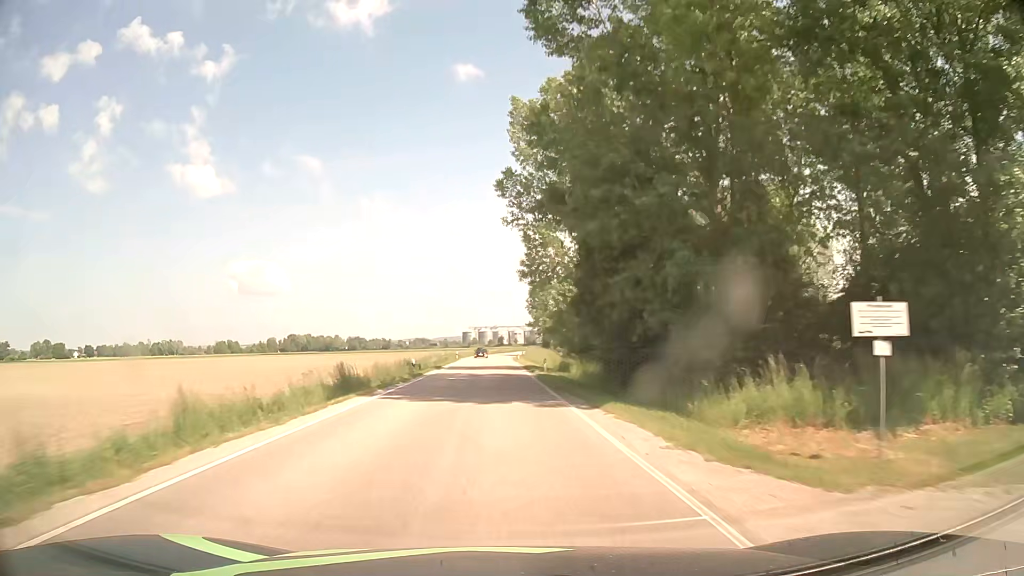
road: secondary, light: Day
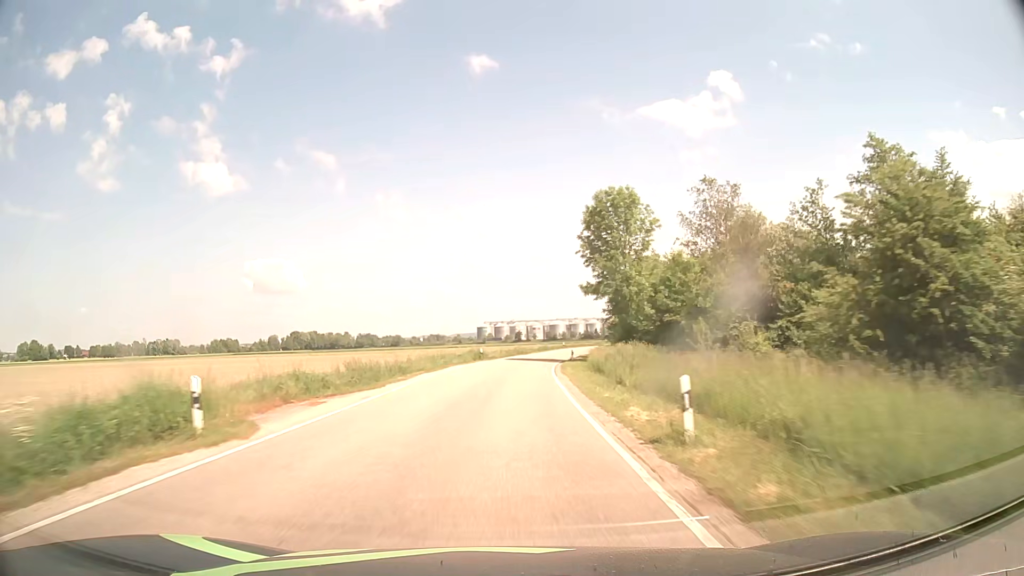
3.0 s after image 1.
(-0.9, +66.6) m; -1°
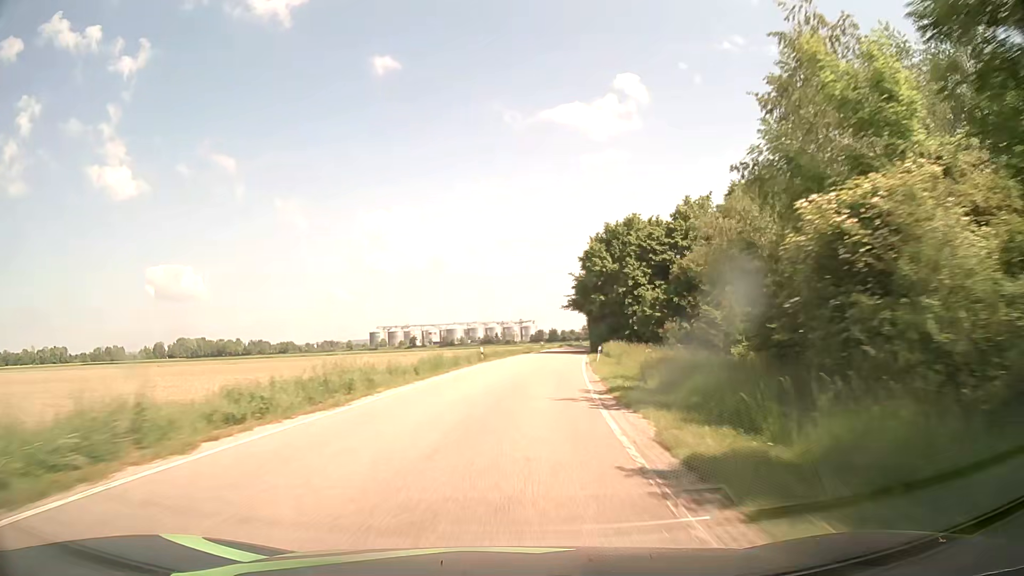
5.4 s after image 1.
(+3.1, +55.1) m; +8°
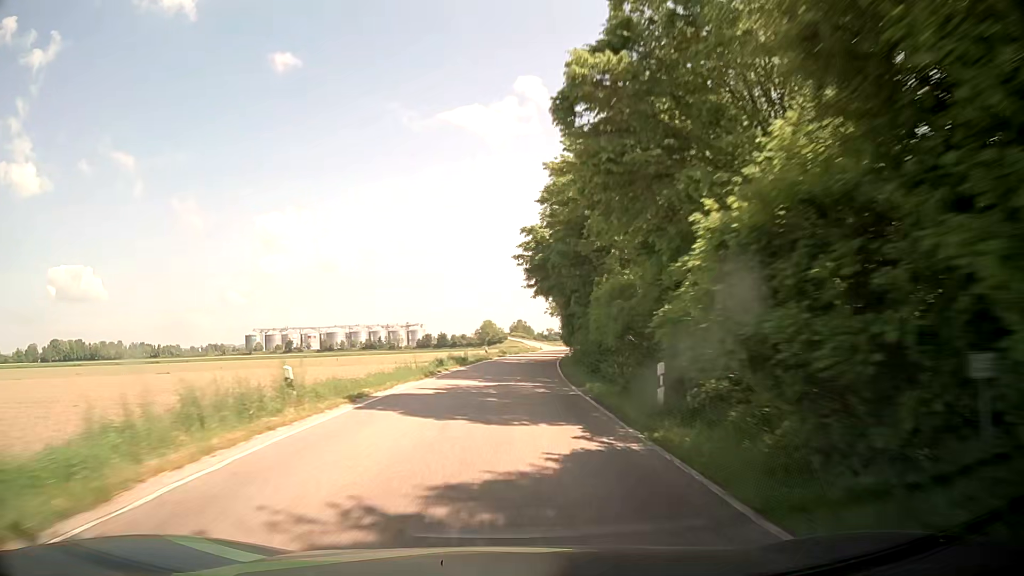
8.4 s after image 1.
(+6.5, +69.6) m; +9°
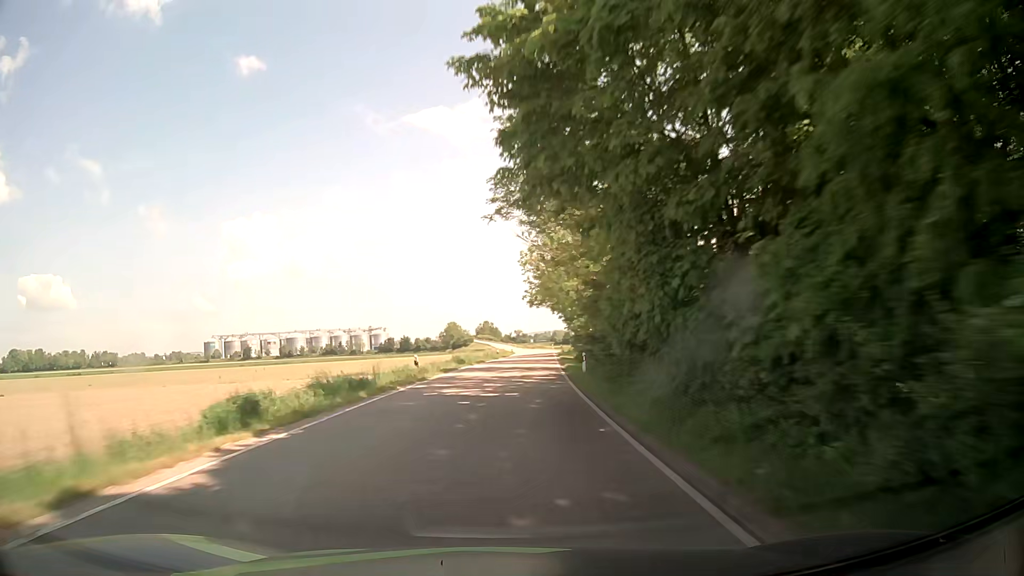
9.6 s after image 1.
(+0.7, +28.2) m; +3°
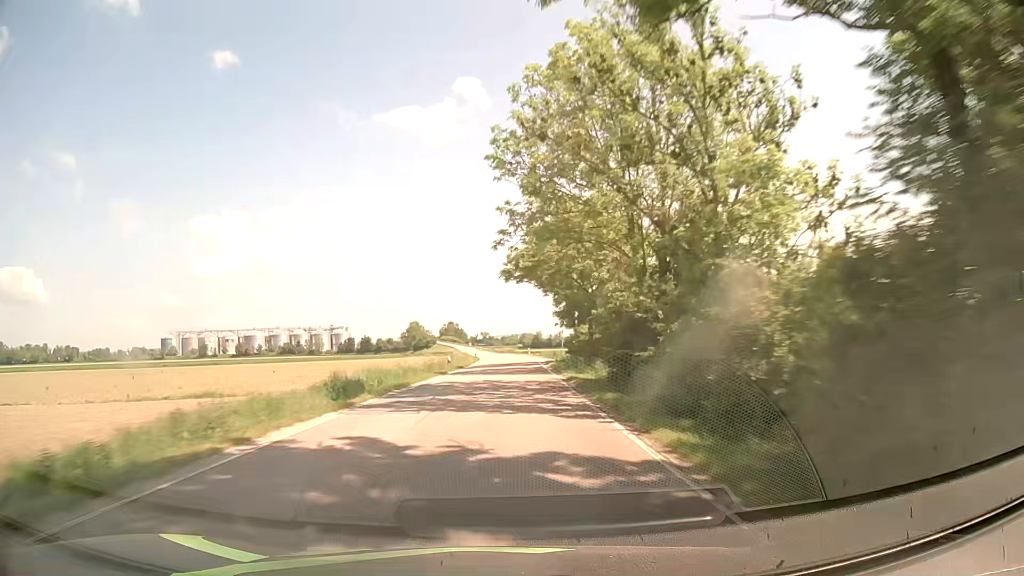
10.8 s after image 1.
(+0.6, +28.3) m; +3°
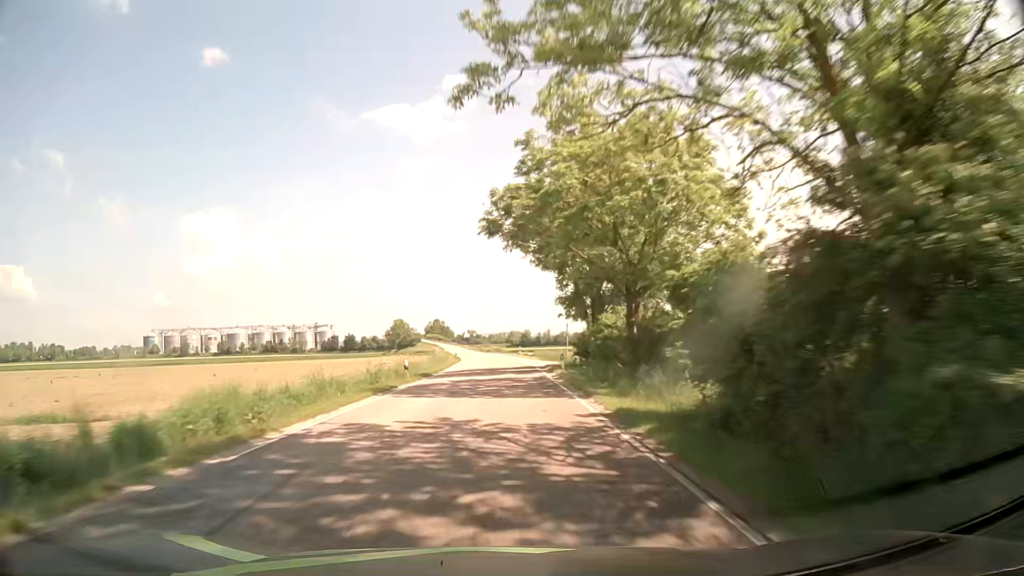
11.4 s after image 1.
(+0.2, +14.1) m; +1°
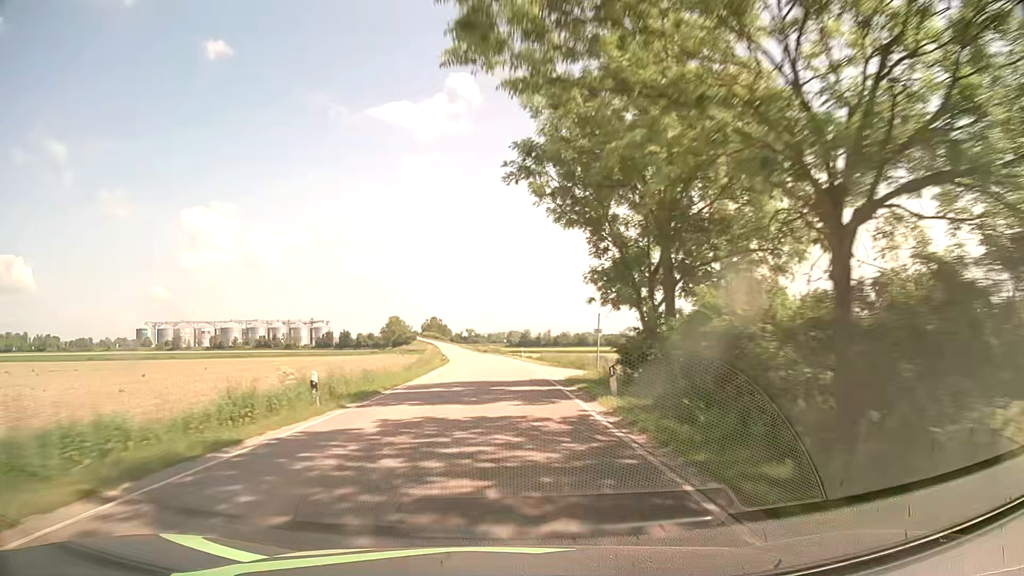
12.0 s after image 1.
(0.0, +14.2) m; 0°
(0, +10) (0, +20) (0, +30) (0, +40) (-1, +50) (-1, +60) (-2, +70) (-3, +80) (-3, +90) (-4, +100) m
